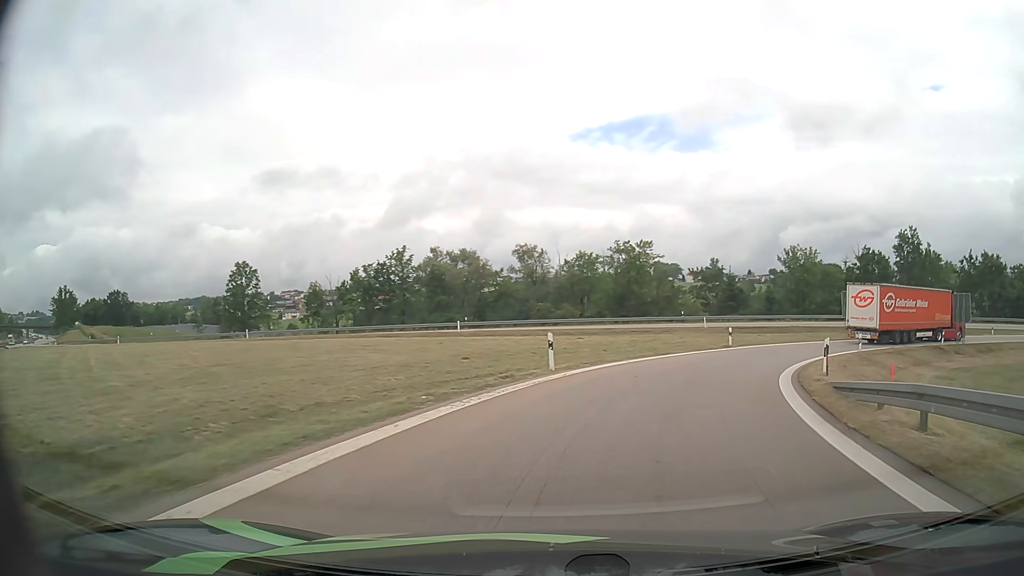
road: motorway_link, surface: asphalt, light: Day
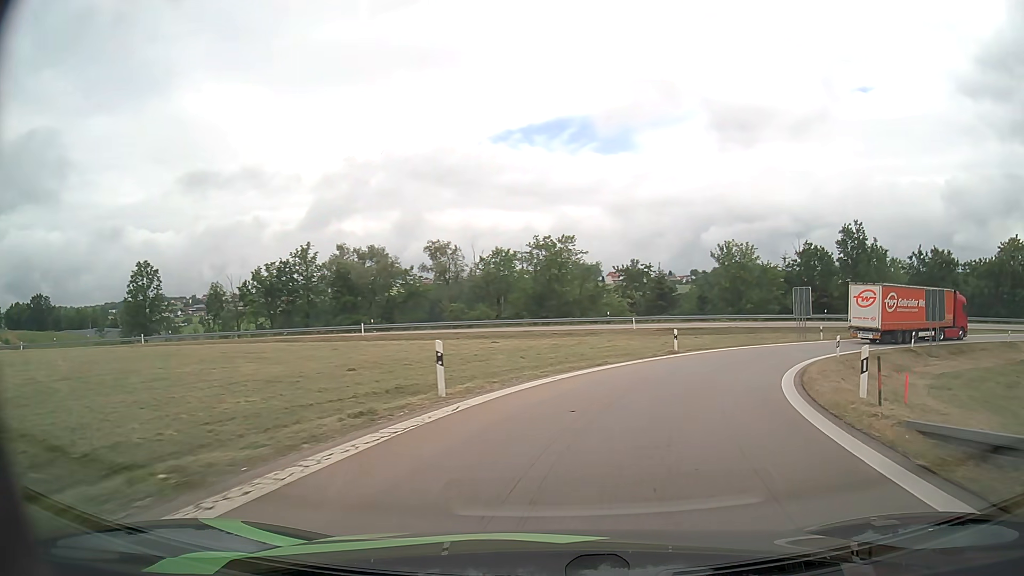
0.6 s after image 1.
(+0.4, +6.4) m; +7°
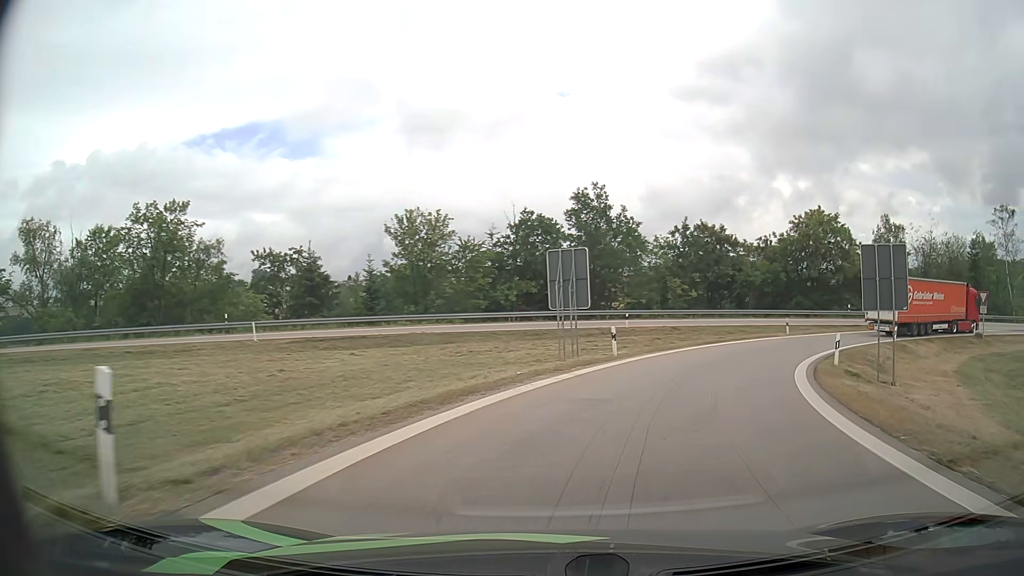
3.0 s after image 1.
(+5.9, +24.5) m; +28°
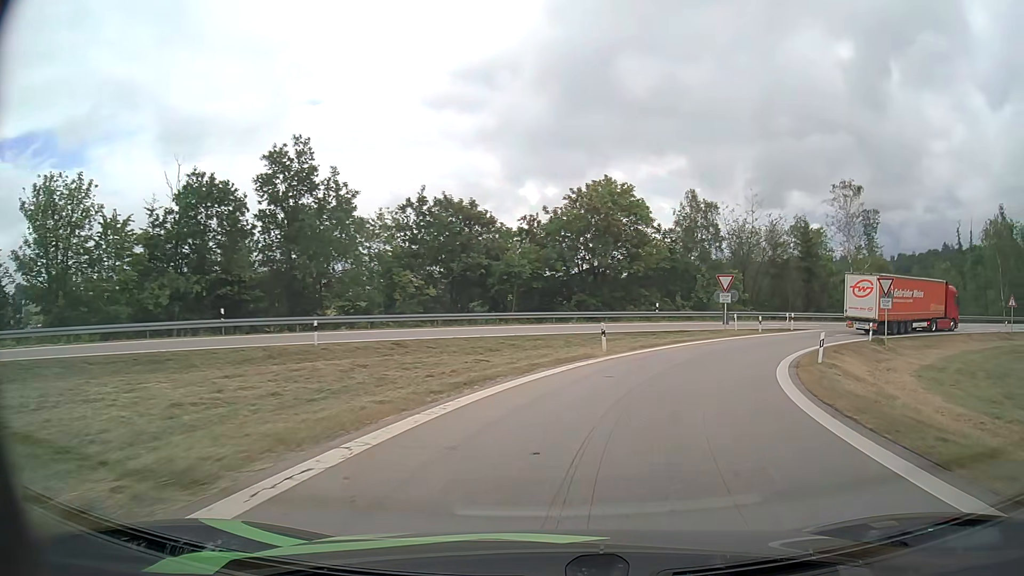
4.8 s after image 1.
(+3.4, +18.8) m; +20°
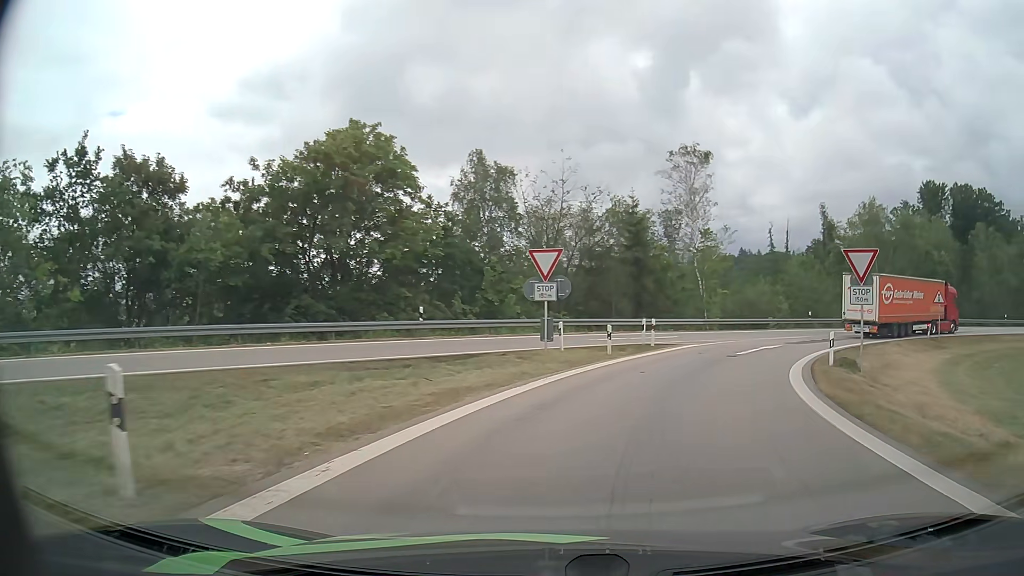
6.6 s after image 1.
(+3.3, +18.1) m; +20°
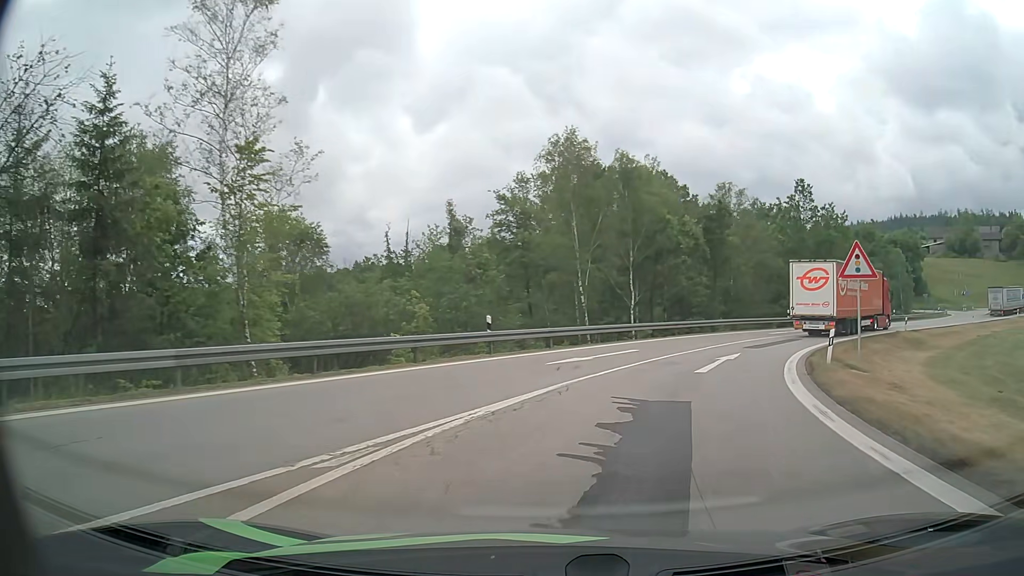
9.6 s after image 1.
(+8.3, +28.5) m; +32°
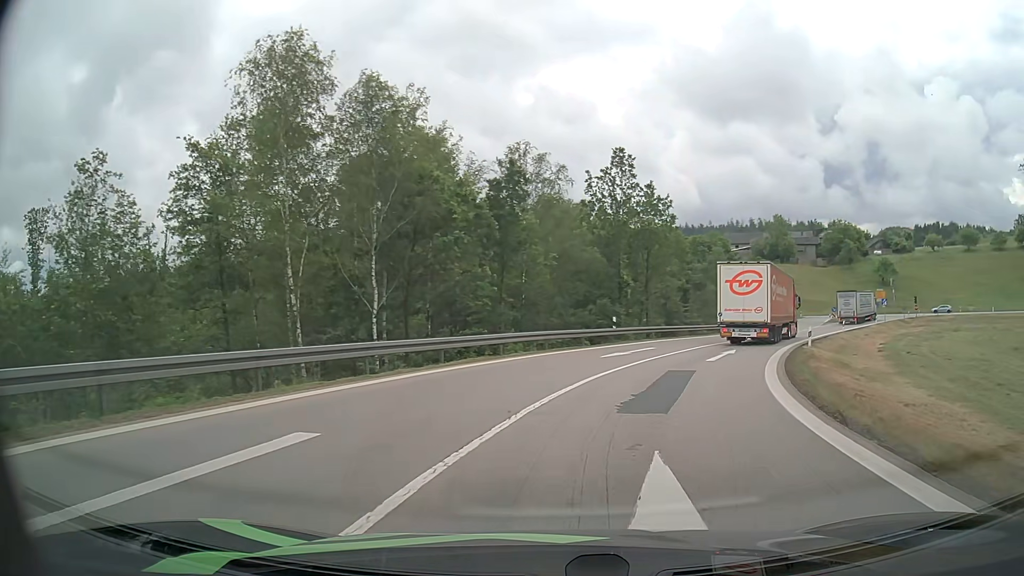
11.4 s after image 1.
(+2.6, +16.3) m; +19°
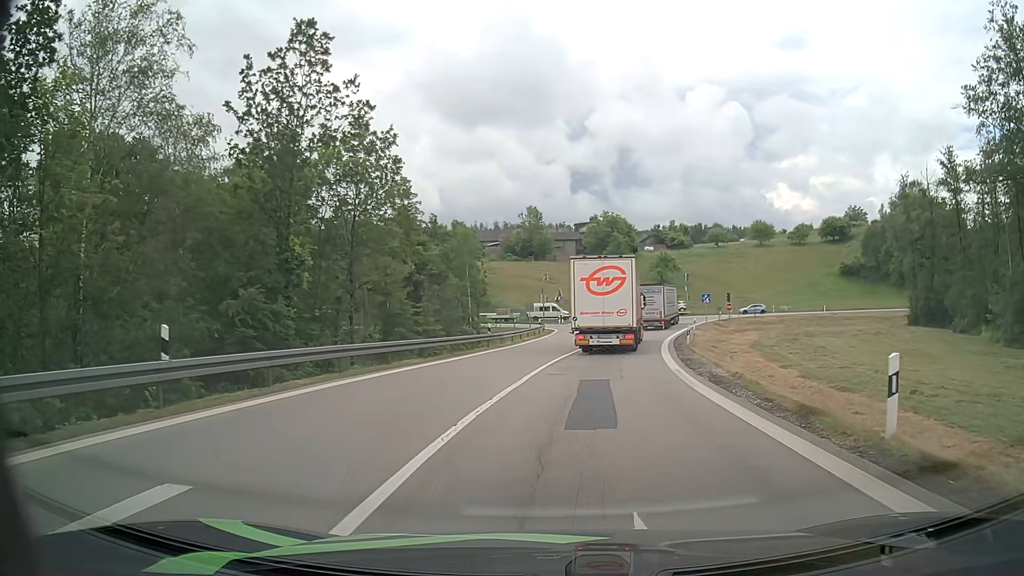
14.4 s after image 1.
(+4.7, +23.0) m; +22°
(0, +10) (+1, +20) (+2, +30) (+4, +40) (+6, +50) (+8, +59) (+10, +69) (+13, +79) (+13, +89) (+8, +97) m
